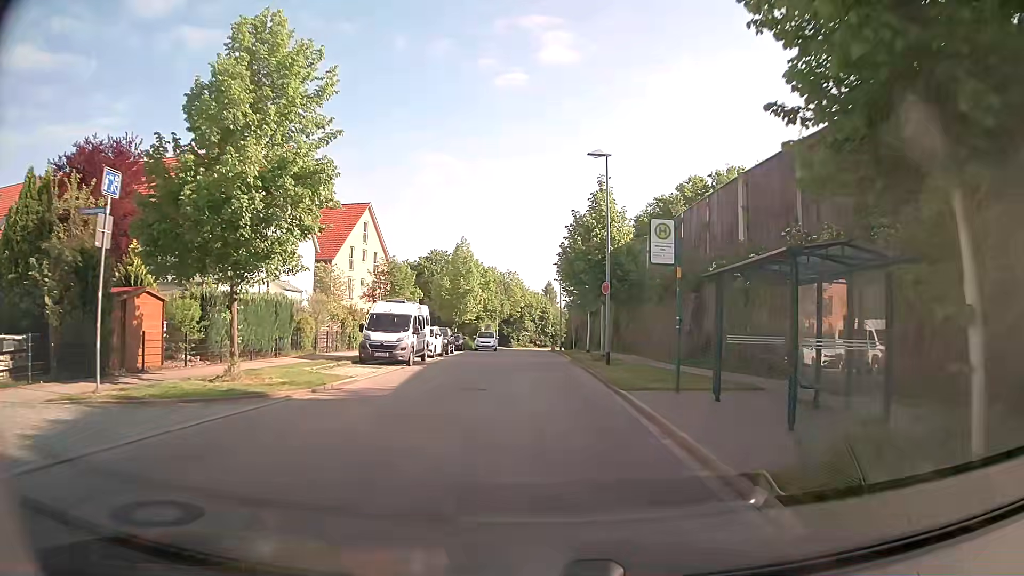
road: residential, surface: asphalt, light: Day
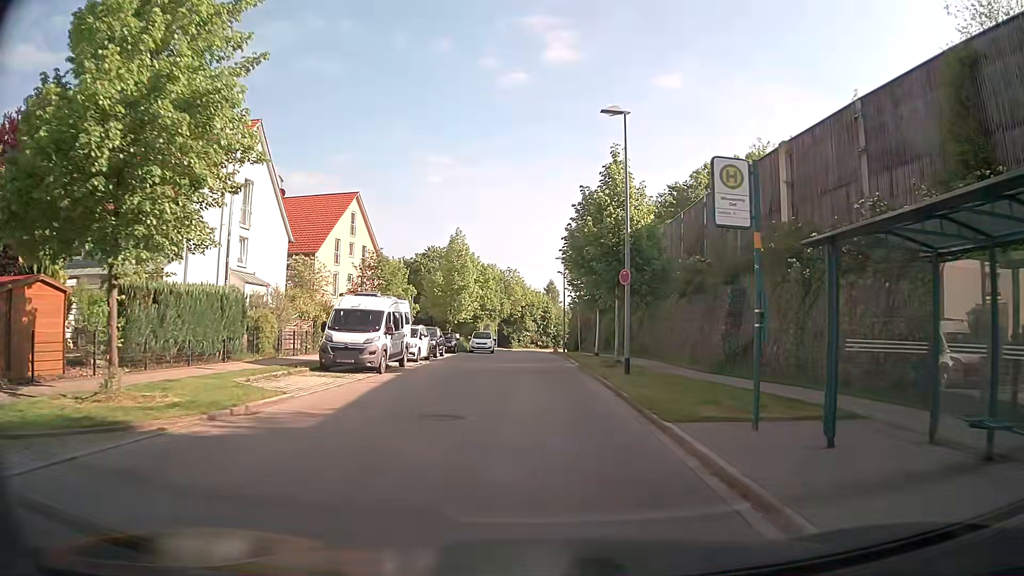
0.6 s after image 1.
(0.0, +5.0) m; 0°
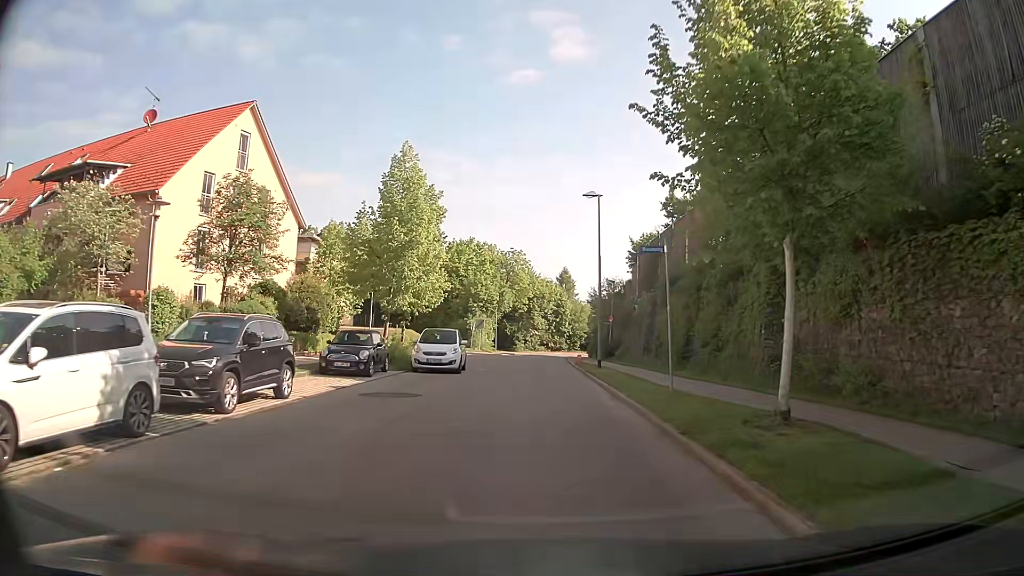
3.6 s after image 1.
(-0.2, +24.9) m; -1°
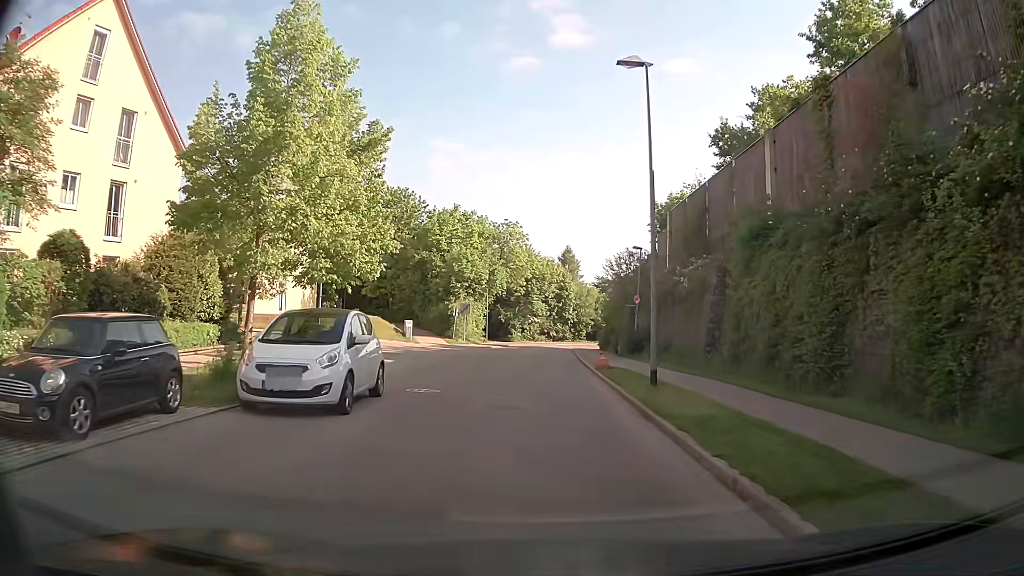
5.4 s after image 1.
(0.0, +14.0) m; 0°
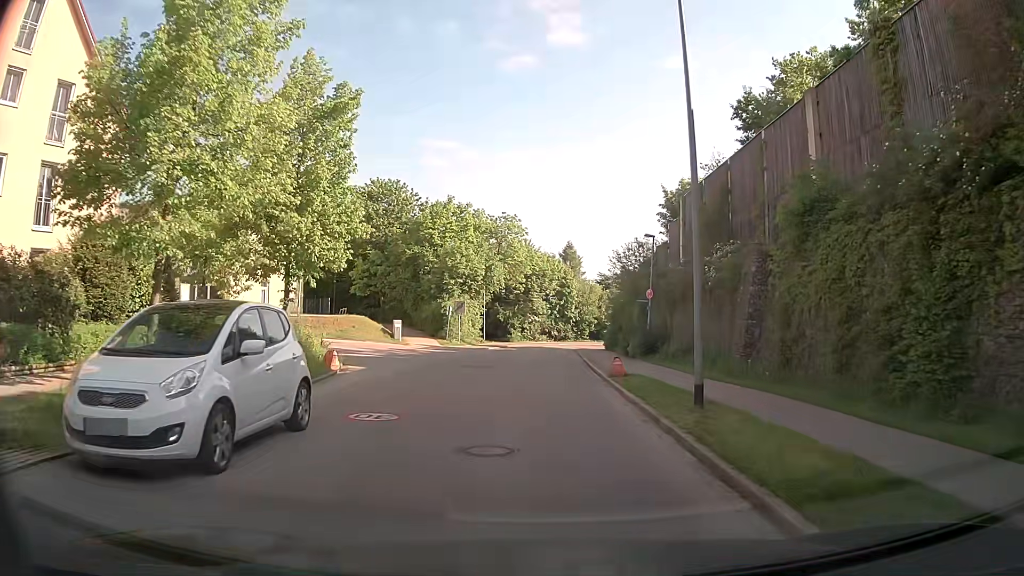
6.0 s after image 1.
(0.0, +4.2) m; 0°
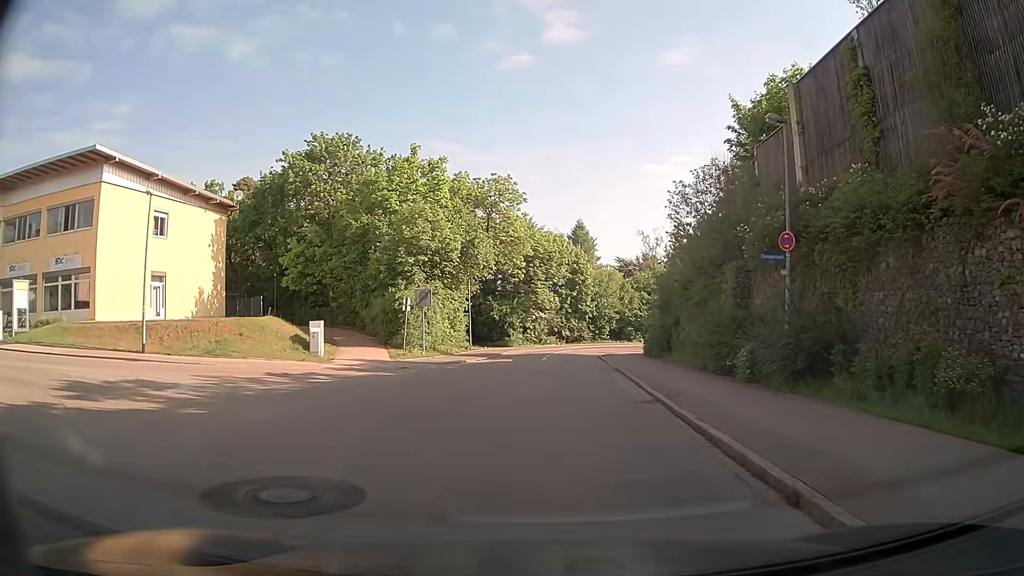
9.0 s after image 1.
(-0.1, +18.3) m; -1°
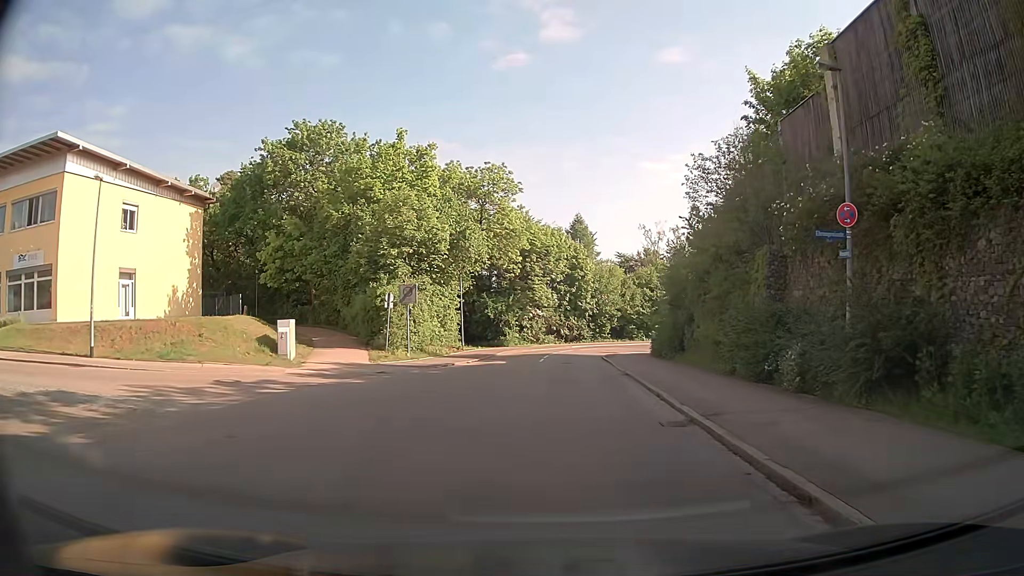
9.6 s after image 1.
(0.0, +3.3) m; +1°
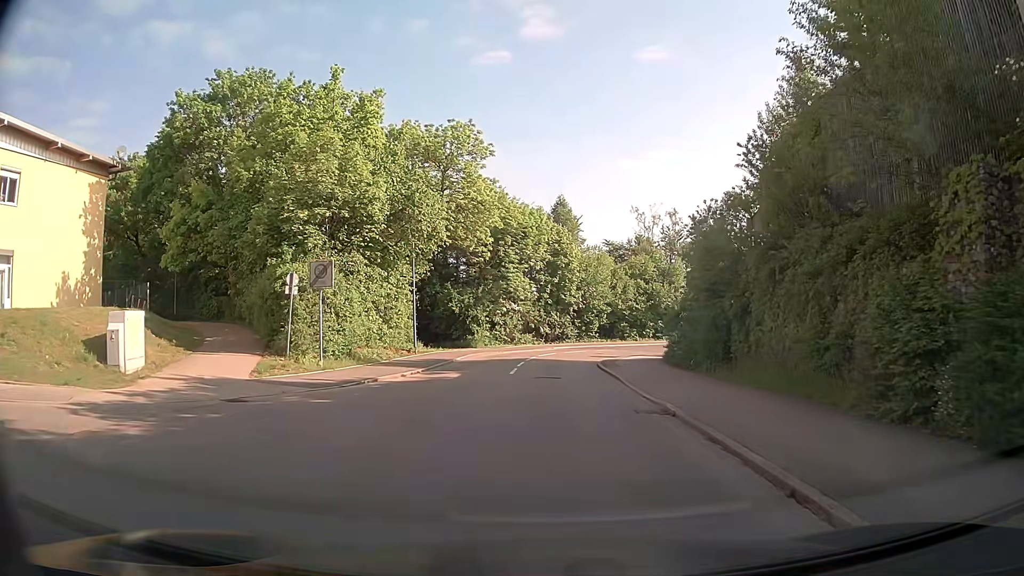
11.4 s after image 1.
(+0.1, +9.9) m; +1°
(0, +10) (0, +20) (+1, +30) (+3, +40) (+10, +47) (+18, +52) (+28, +55) (+37, +58) (+43, +66) (+43, +76) m
